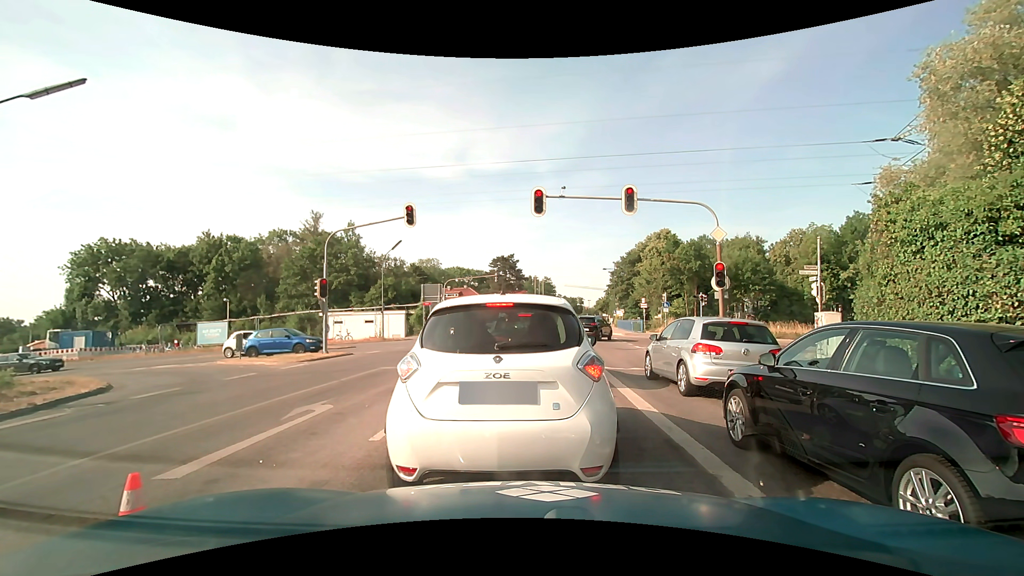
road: secondary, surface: asphalt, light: Day
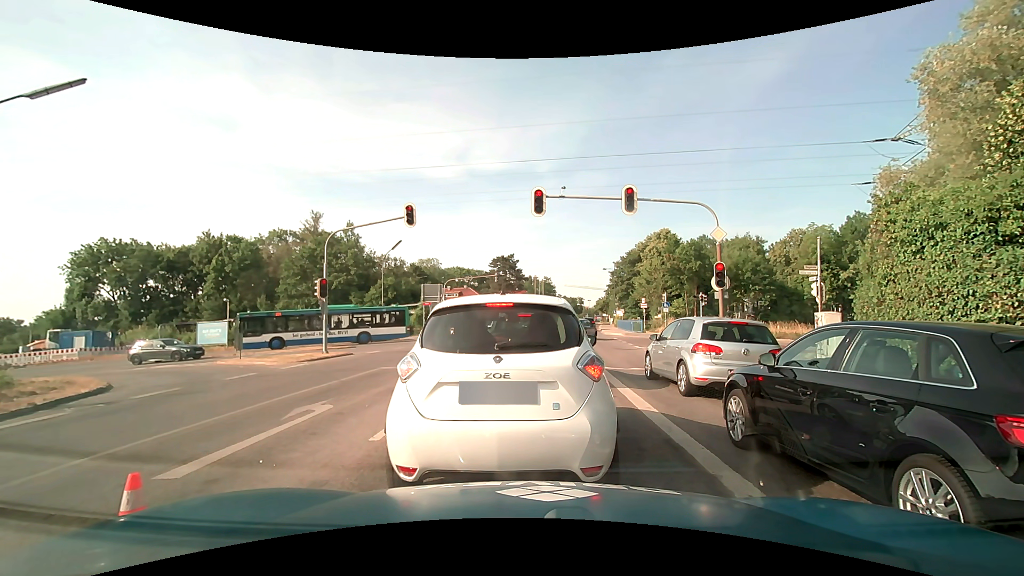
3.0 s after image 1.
(0.0, 0.0) m; 0°
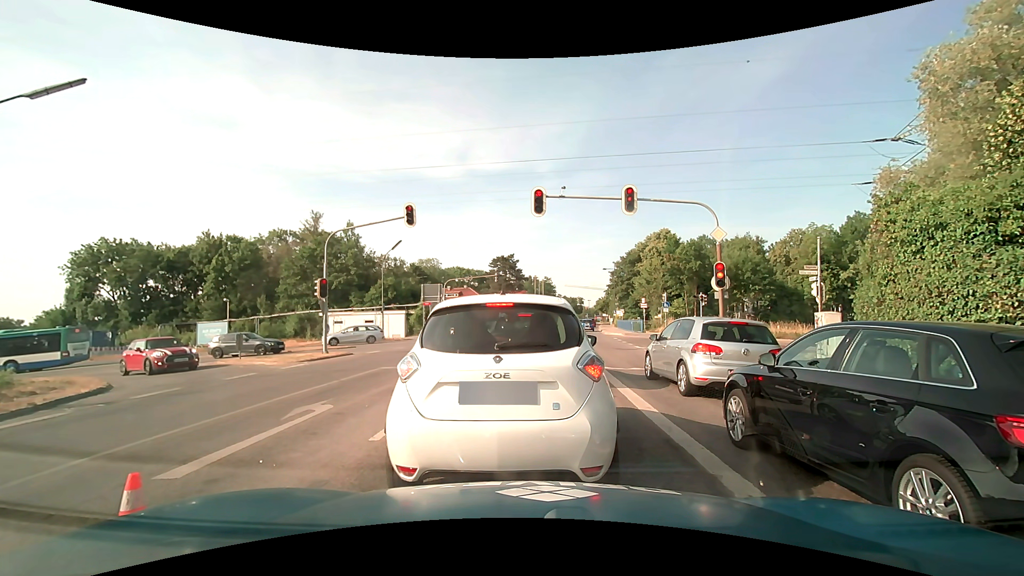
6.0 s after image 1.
(0.0, 0.0) m; 0°
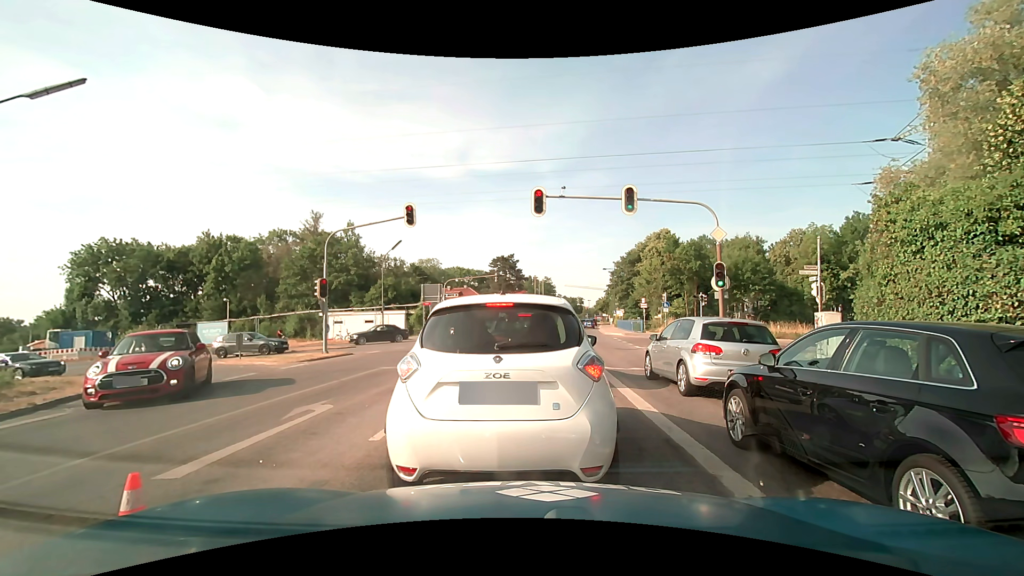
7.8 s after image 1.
(0.0, 0.0) m; 0°
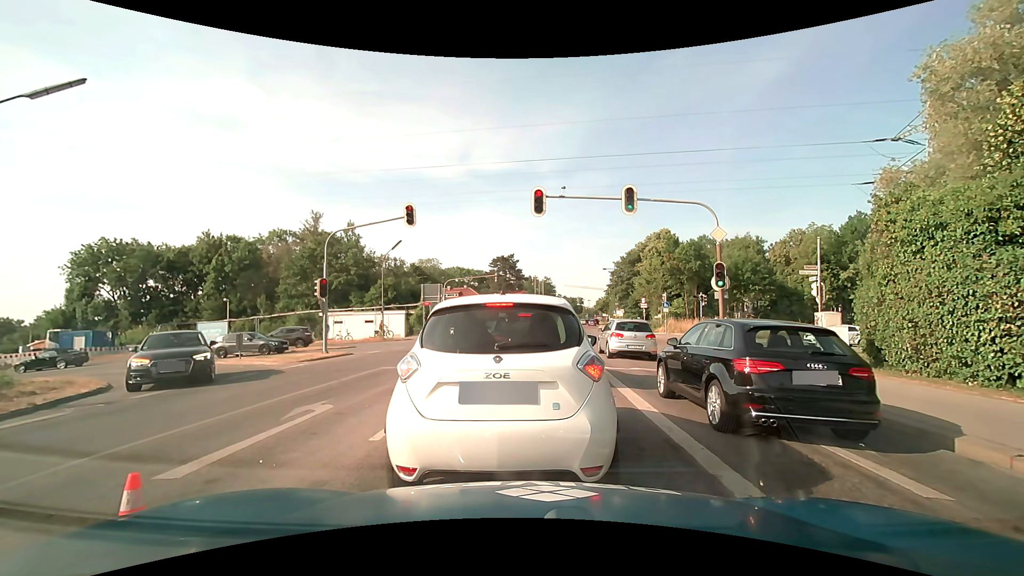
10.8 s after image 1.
(0.0, 0.0) m; 0°
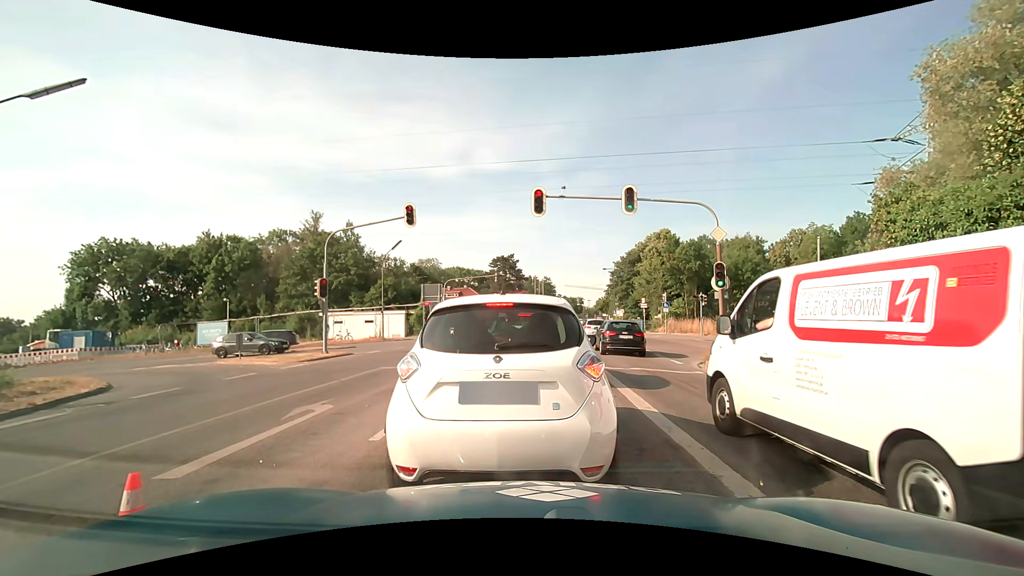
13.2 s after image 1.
(0.0, 0.0) m; 0°
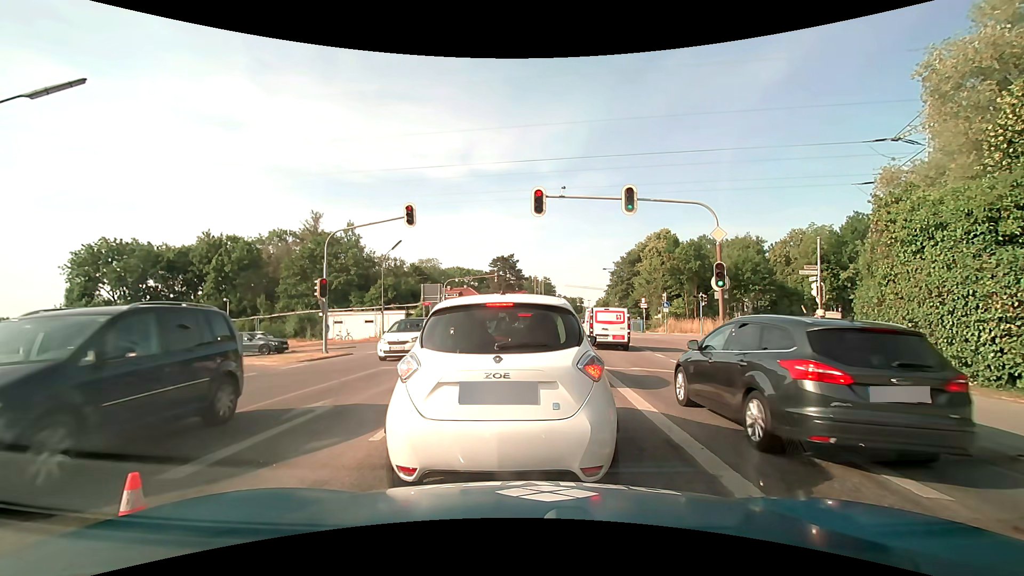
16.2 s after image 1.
(0.0, 0.0) m; 0°
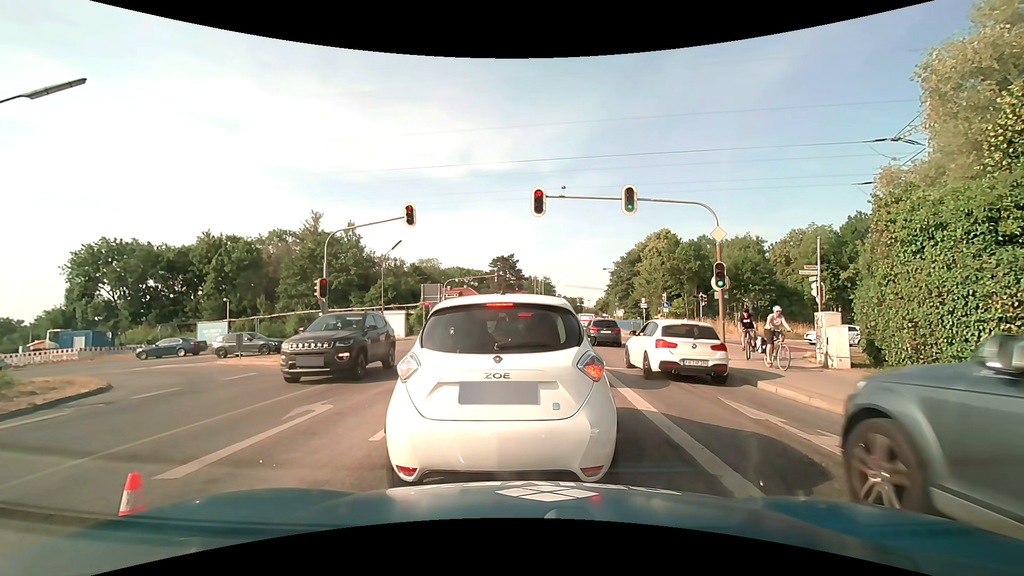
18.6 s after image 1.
(0.0, 0.0) m; 0°
